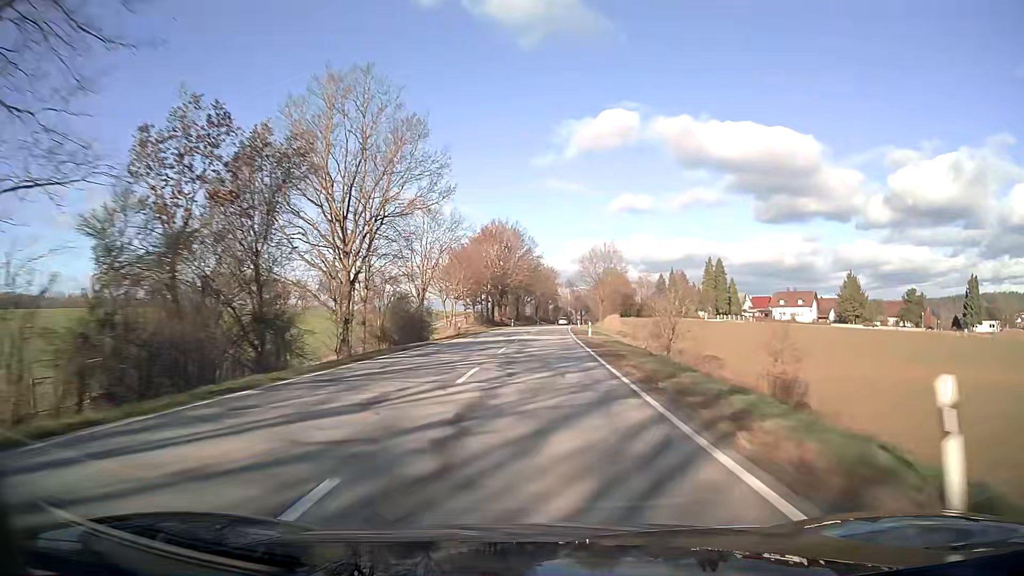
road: secondary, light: Day
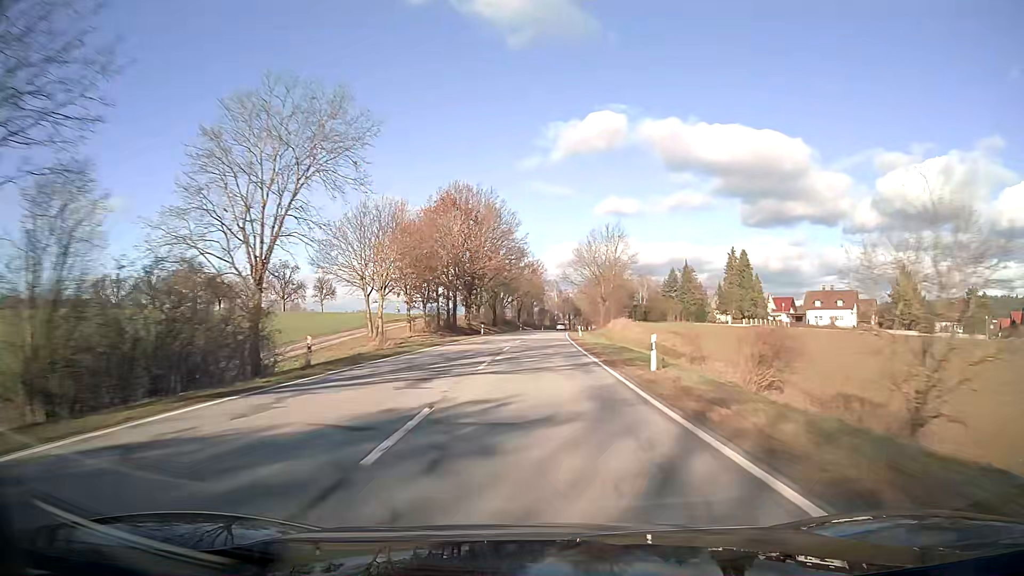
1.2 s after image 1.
(+0.4, +31.6) m; +1°
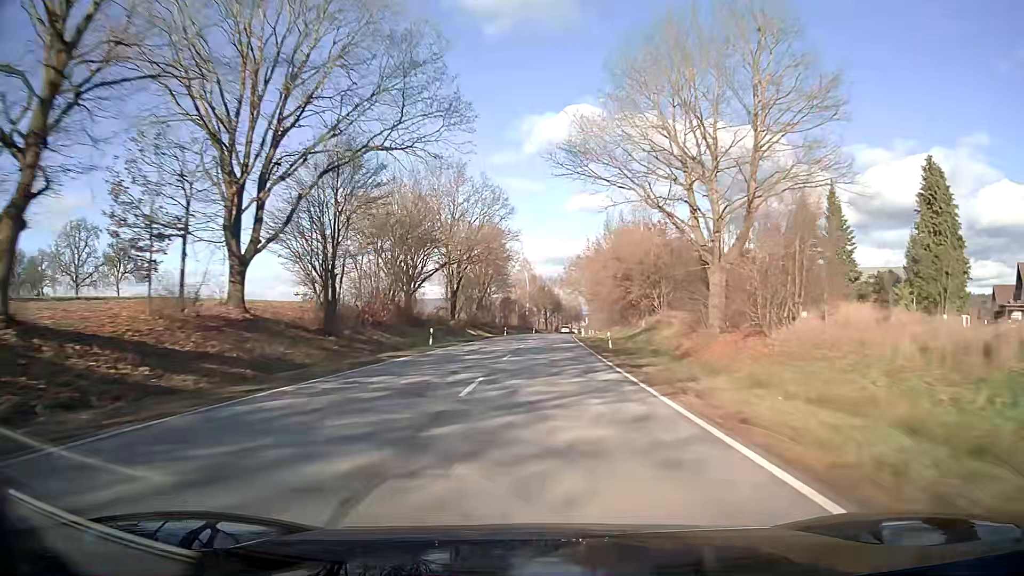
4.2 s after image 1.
(+1.7, +78.9) m; +3°
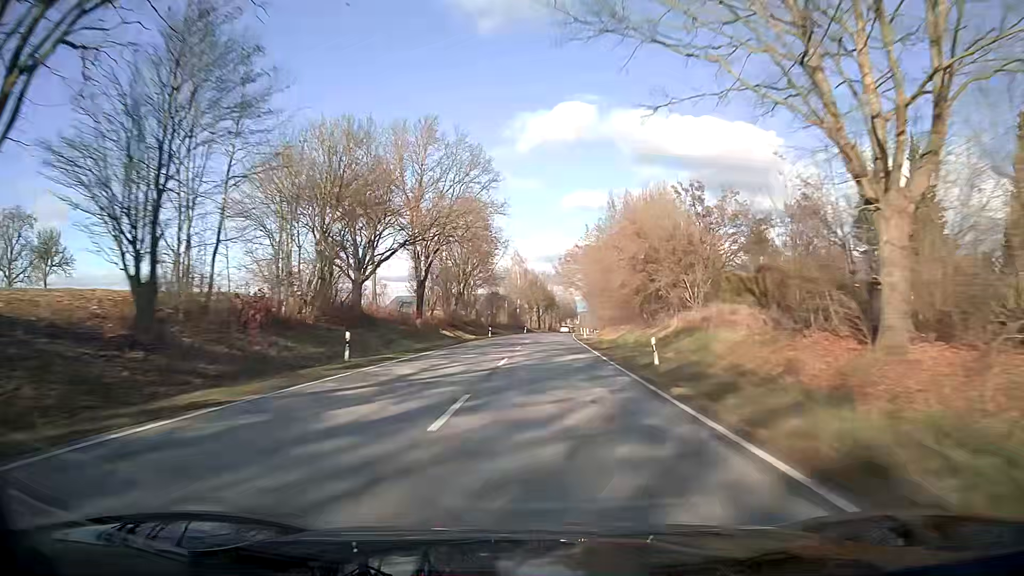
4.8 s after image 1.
(+0.1, +15.8) m; +1°
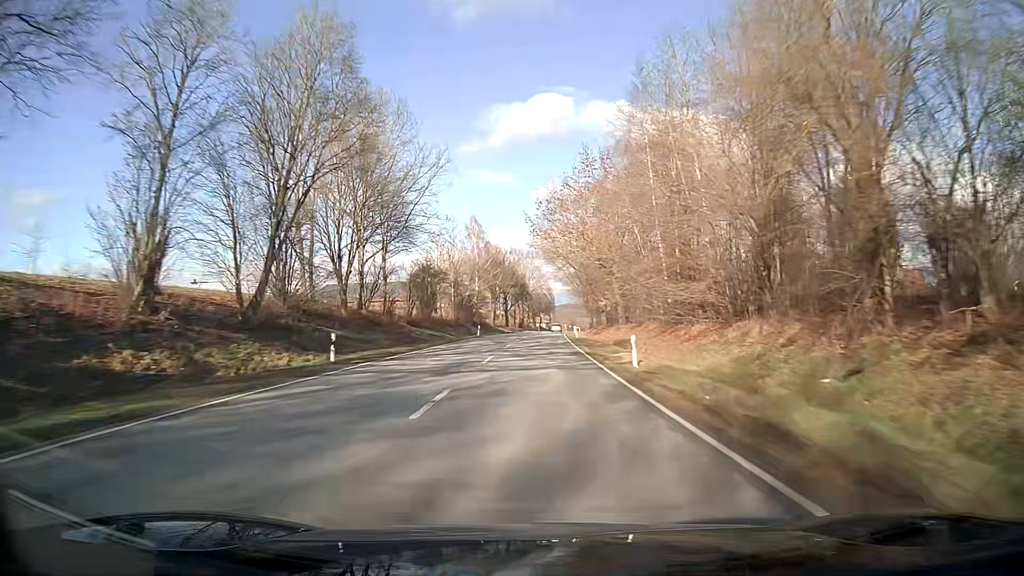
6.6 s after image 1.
(+1.0, +47.5) m; +2°
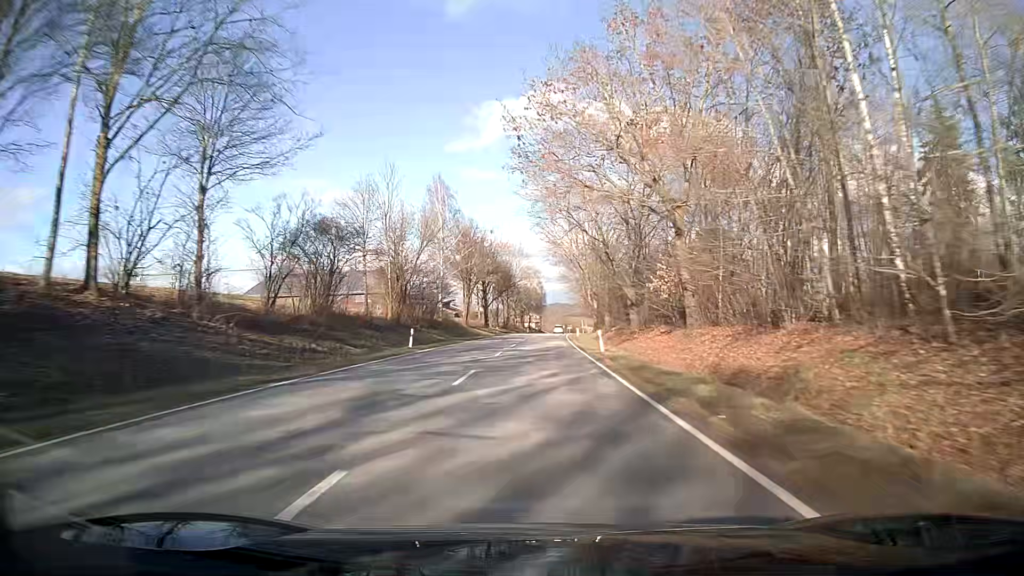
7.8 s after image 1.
(+0.2, +31.8) m; +1°
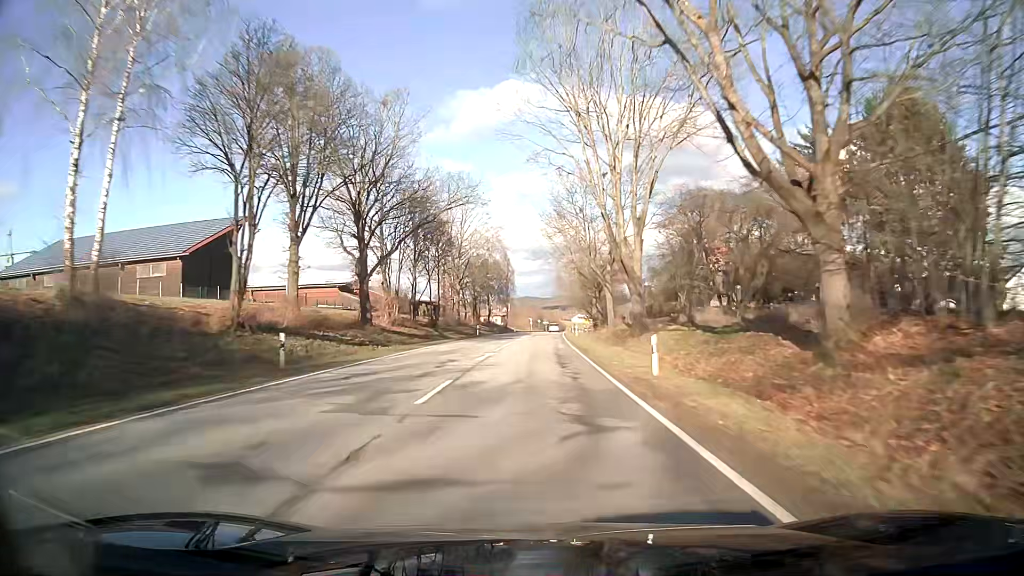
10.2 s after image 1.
(+1.4, +63.7) m; +3°
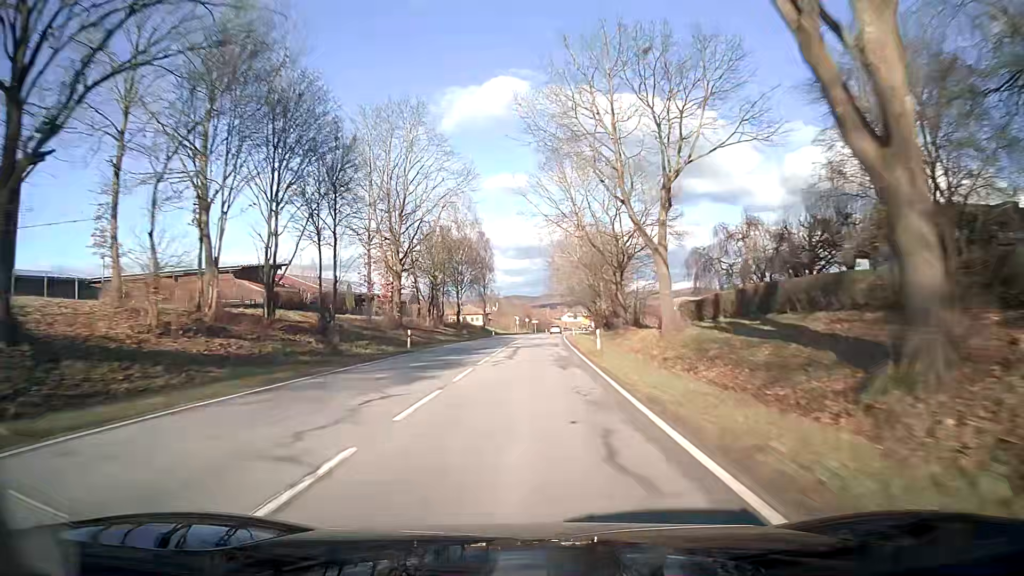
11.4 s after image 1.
(+0.2, +31.9) m; +1°
